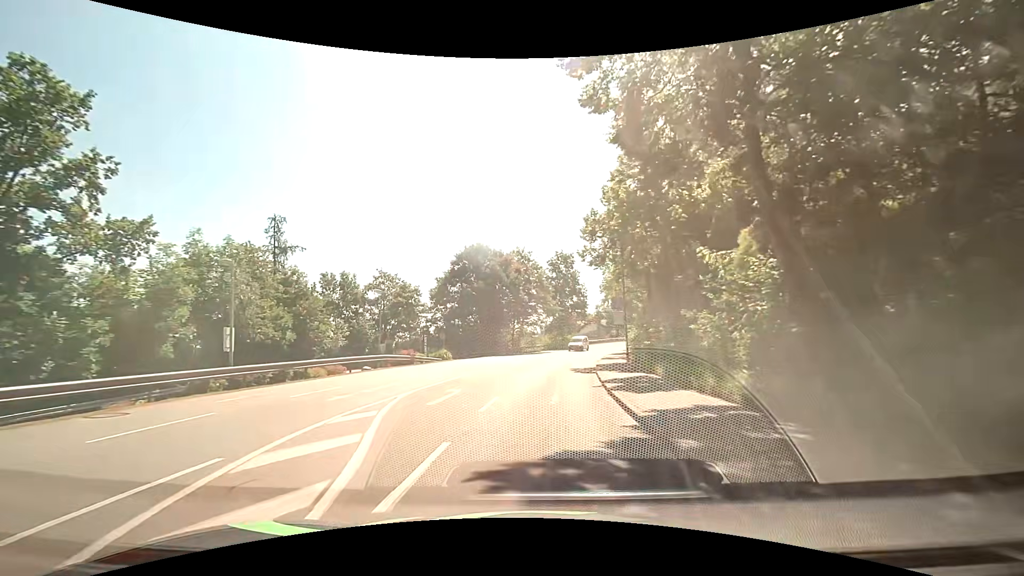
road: tertiary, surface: asphalt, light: Day
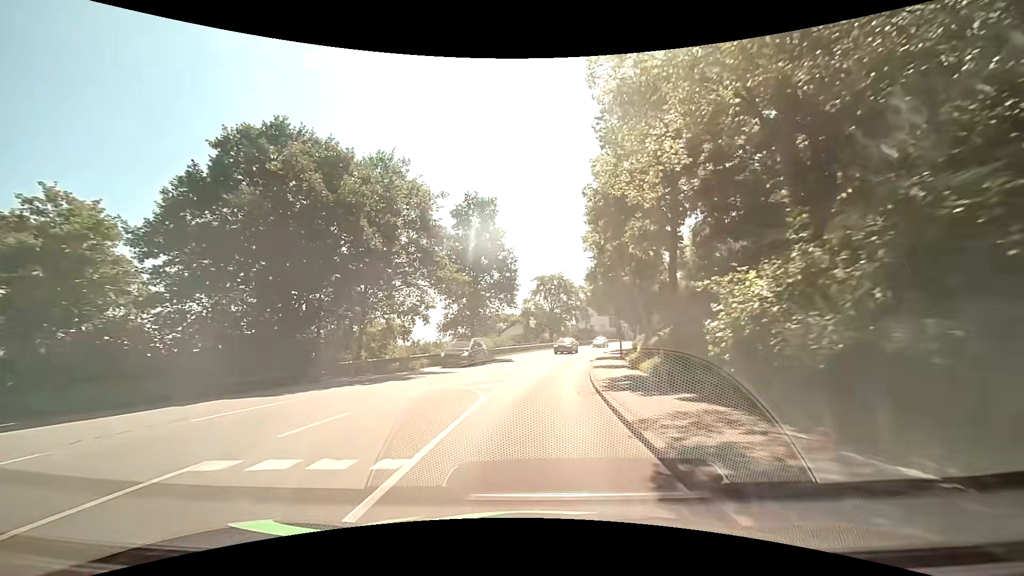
(+2.7, +32.4) m; +10°
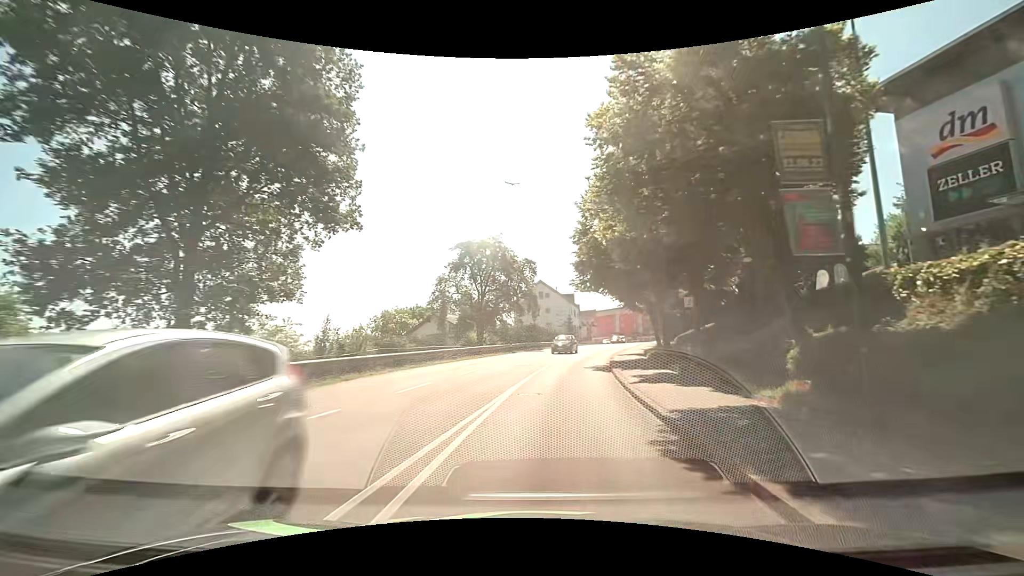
(+1.4, +31.3) m; +6°
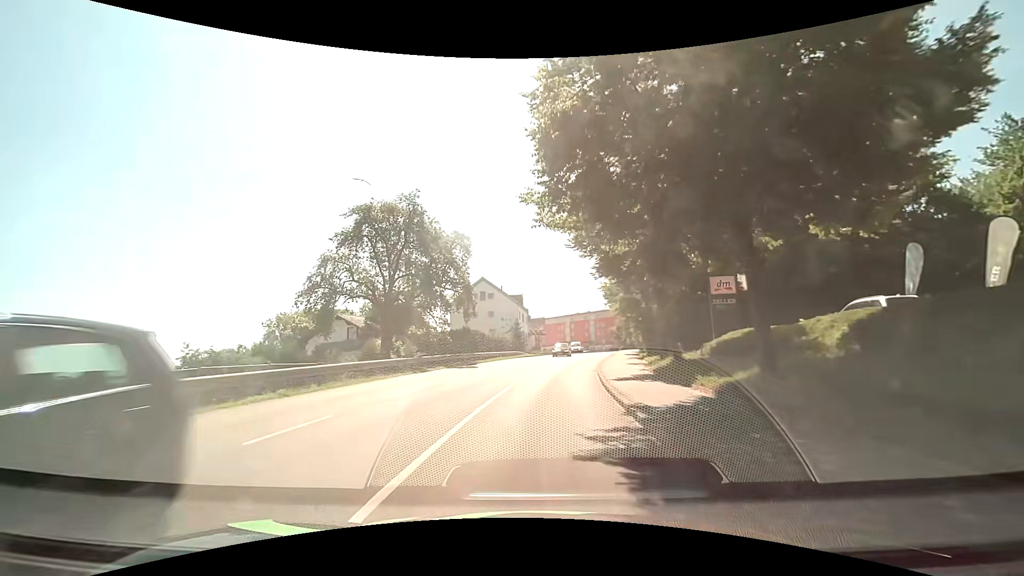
(+1.3, +17.5) m; +8°
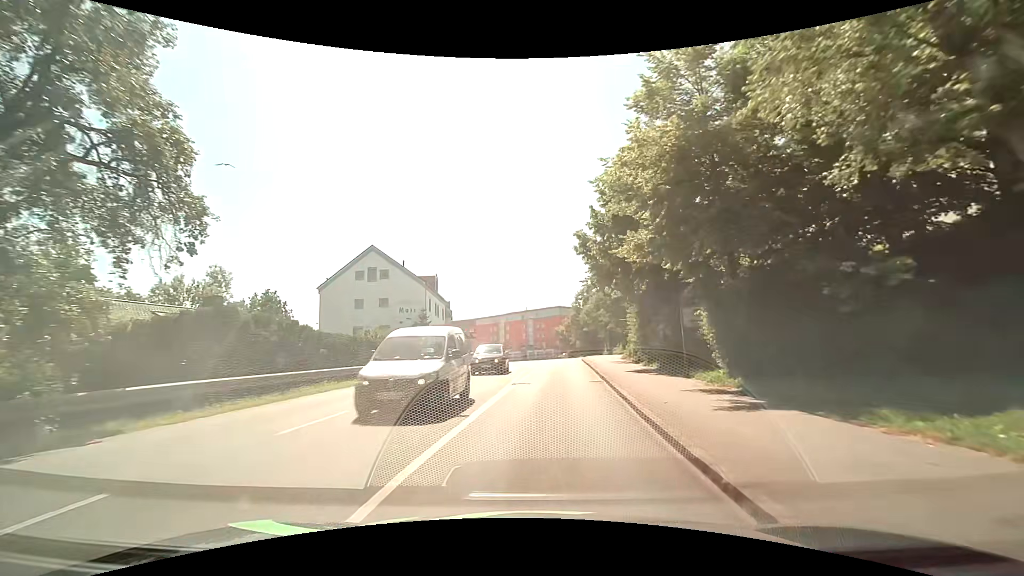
(+1.5, +28.5) m; +6°
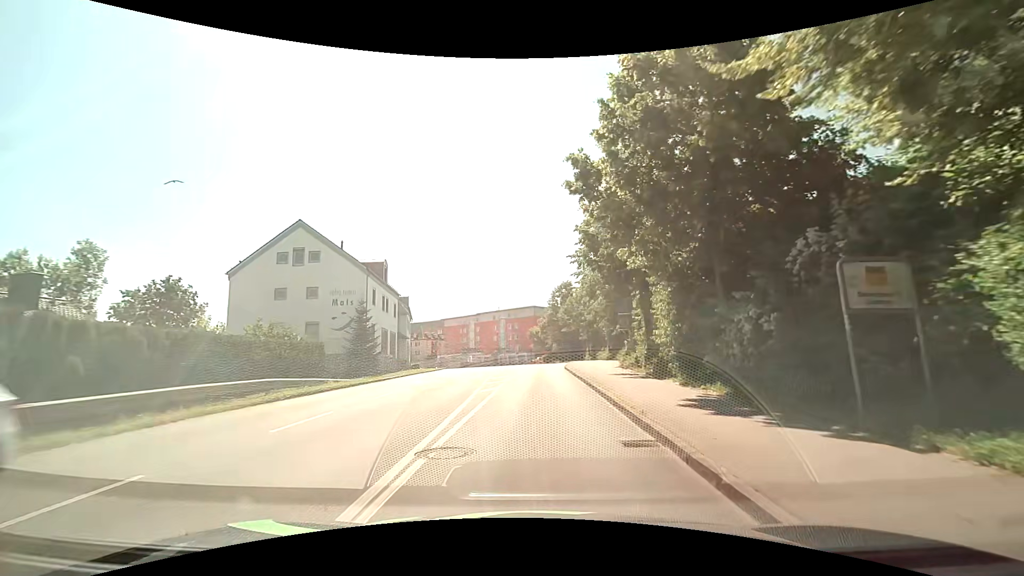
(+0.4, +11.0) m; +3°
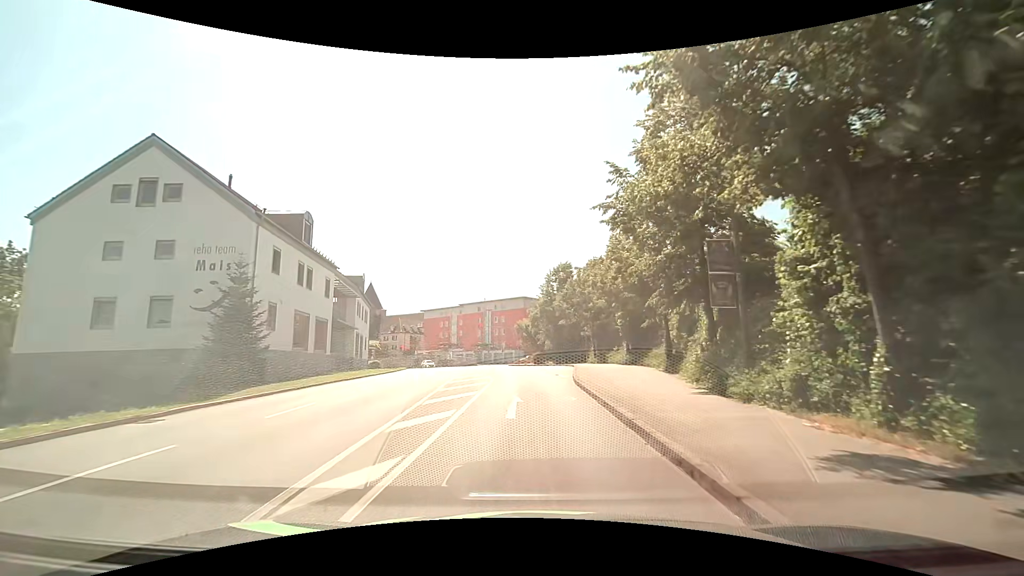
(+0.2, +16.0) m; +1°
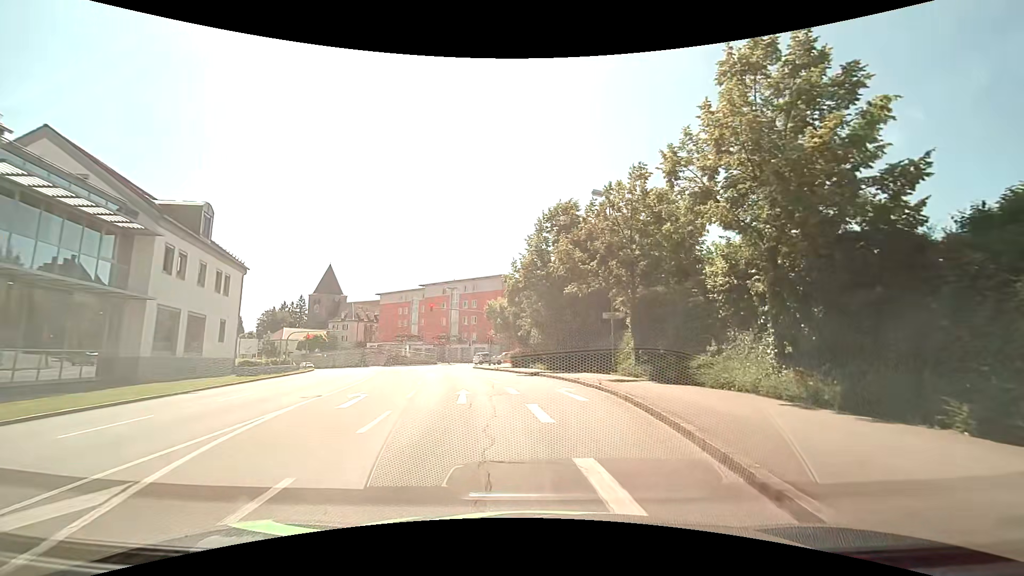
(+0.4, +25.4) m; +3°
